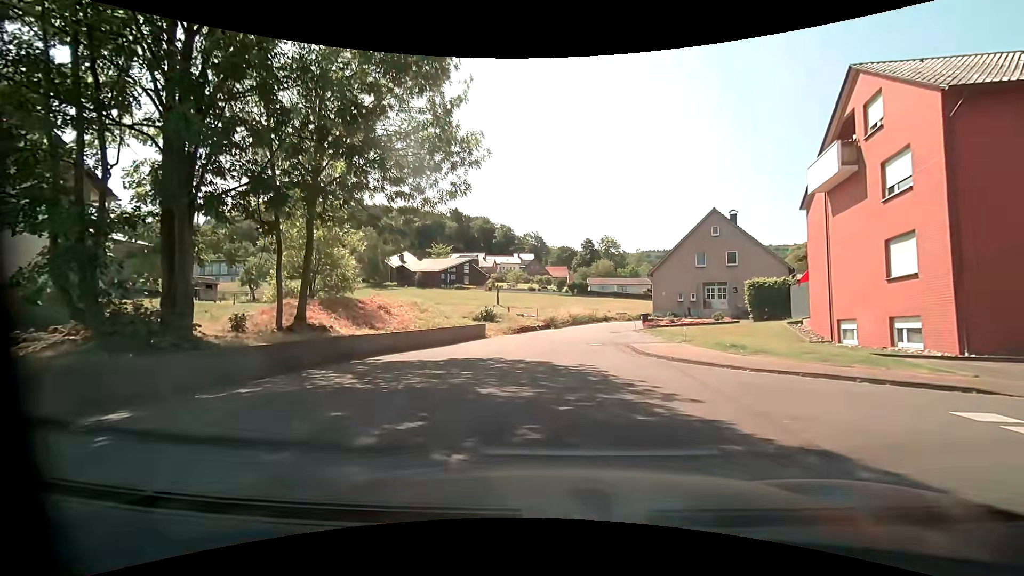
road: residential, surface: asphalt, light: Day
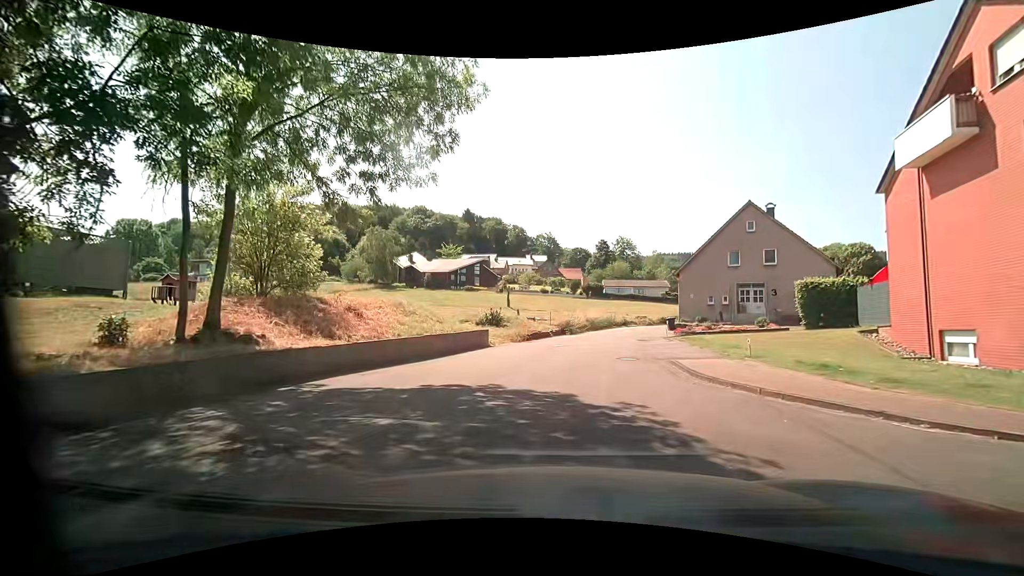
(-0.2, +4.6) m; -3°
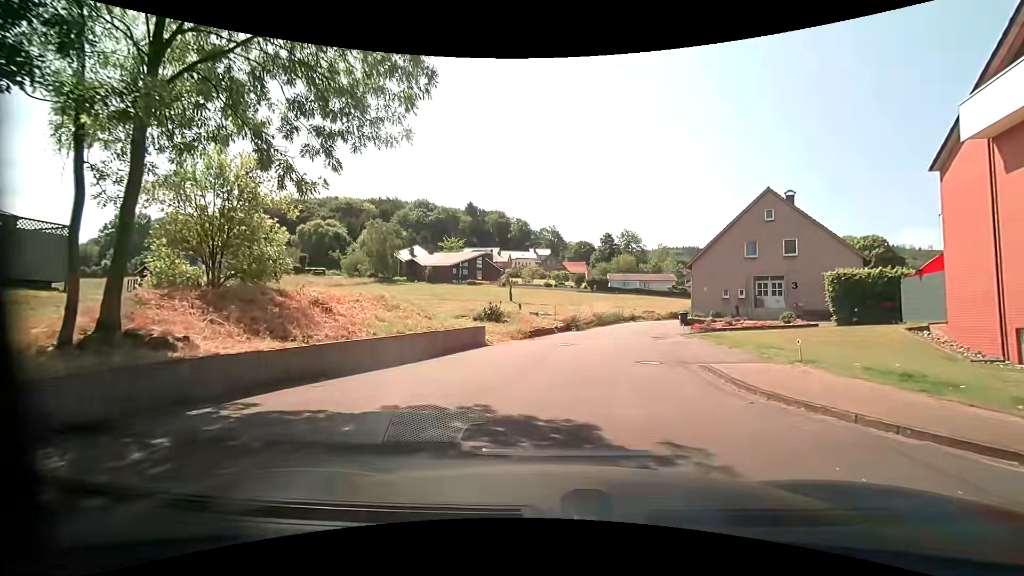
(0.0, +2.5) m; 0°
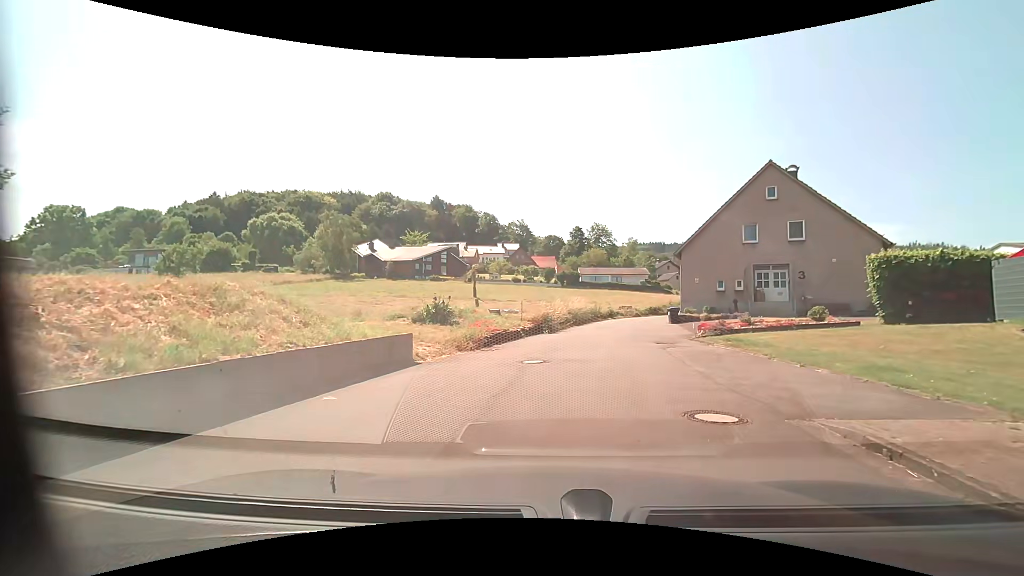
(+0.2, +6.5) m; +2°
